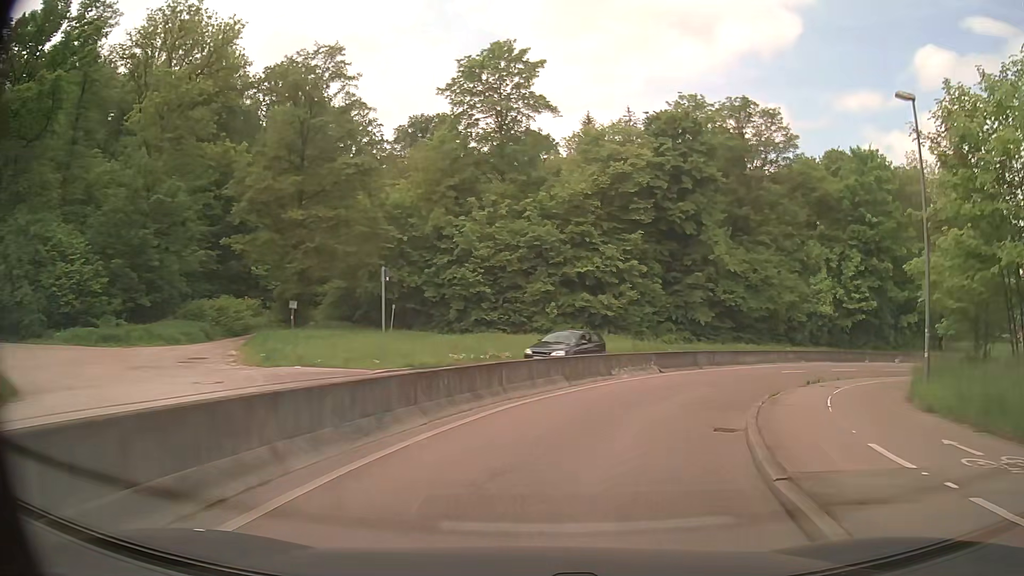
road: secondary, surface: asphalt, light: Day
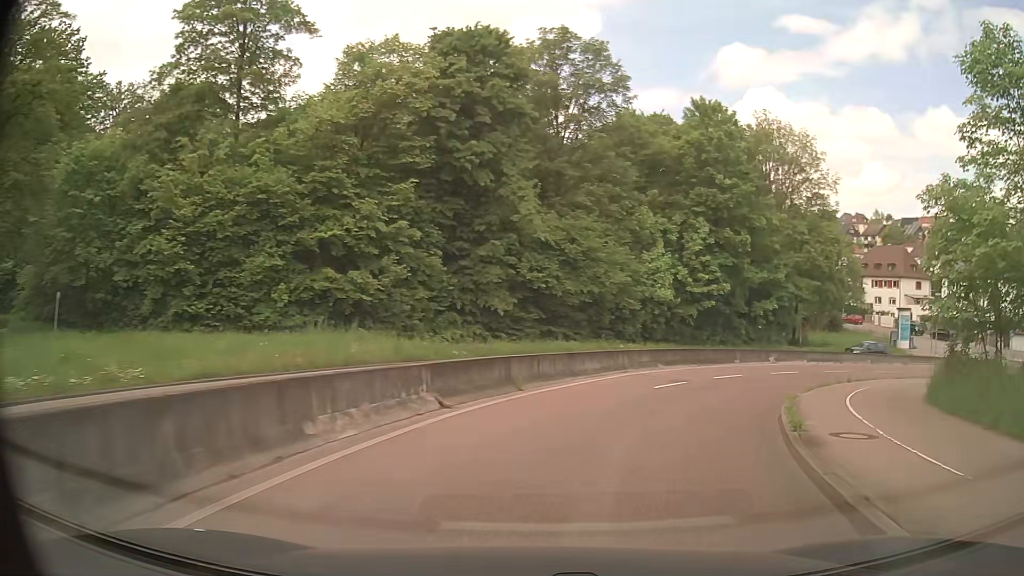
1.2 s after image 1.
(+2.0, +13.4) m; +19°
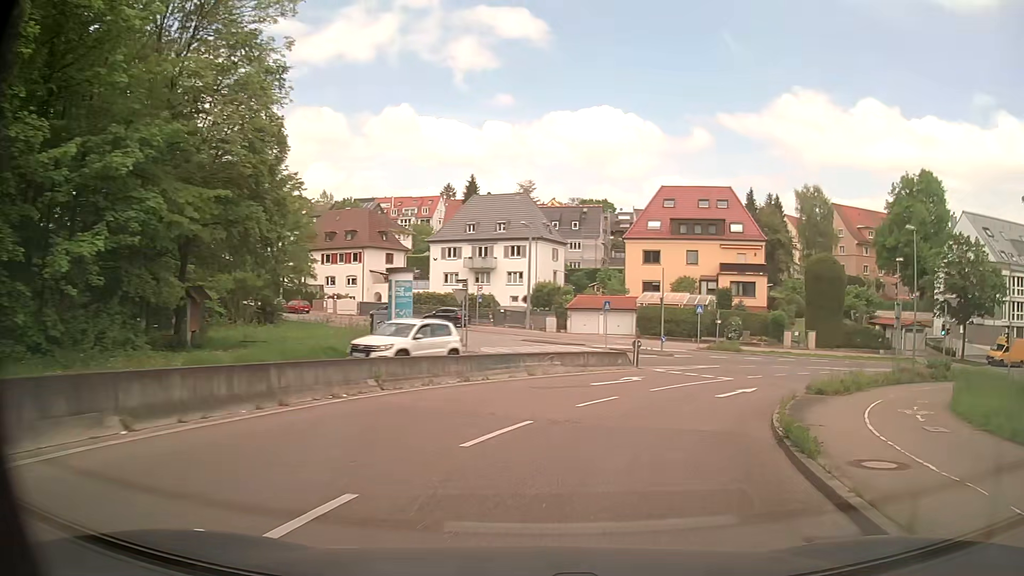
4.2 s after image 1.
(+13.3, +29.1) m; +48°
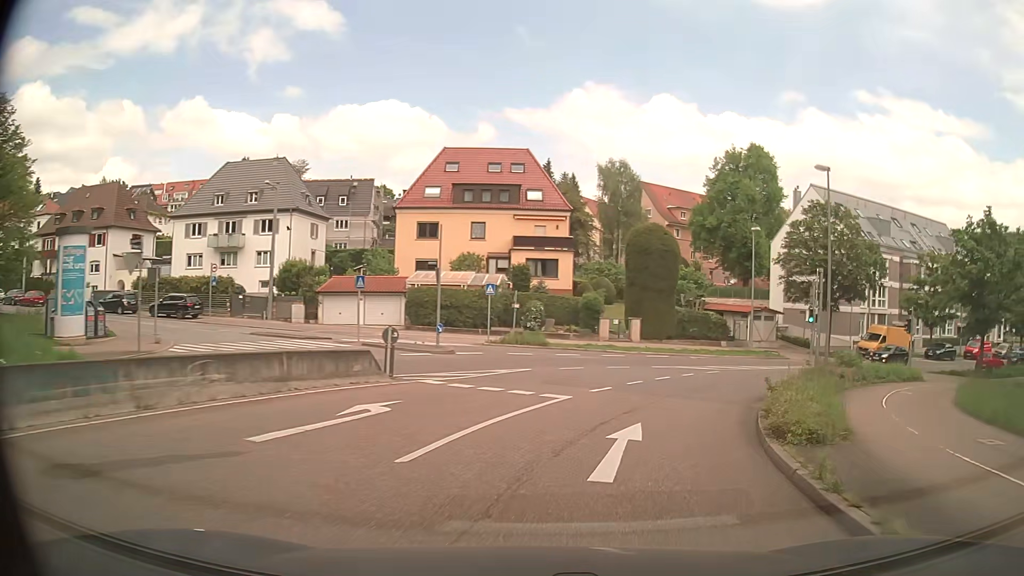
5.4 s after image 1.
(+2.1, +12.6) m; +19°
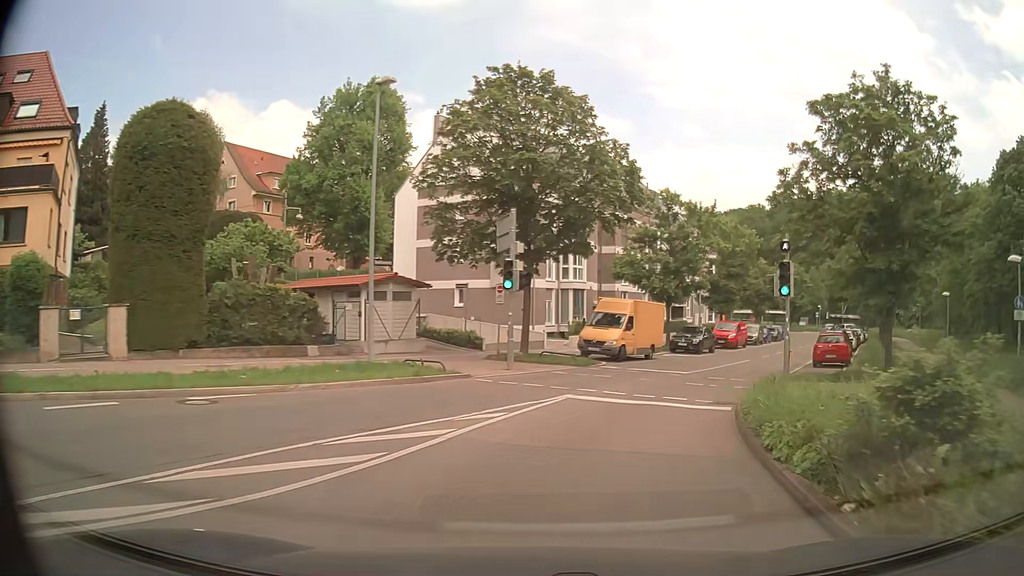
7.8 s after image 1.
(+6.9, +24.7) m; +32°
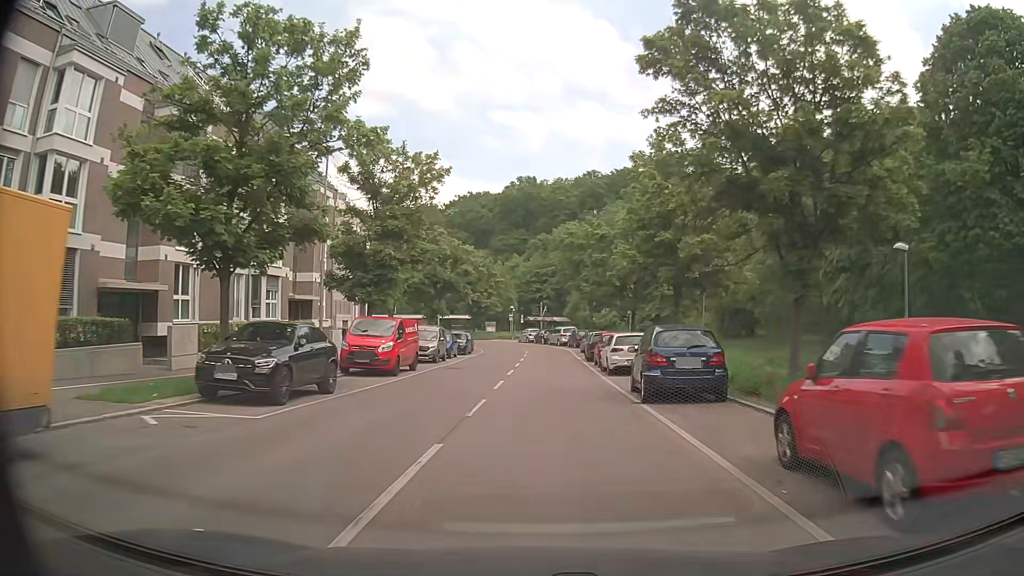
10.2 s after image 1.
(+7.4, +25.4) m; +29°
